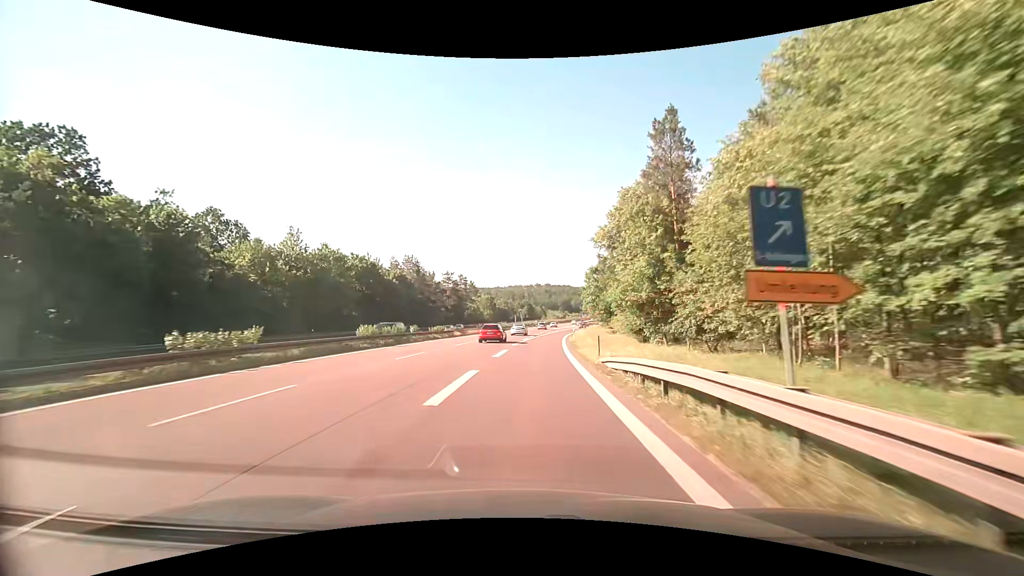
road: trunk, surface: asphalt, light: Day
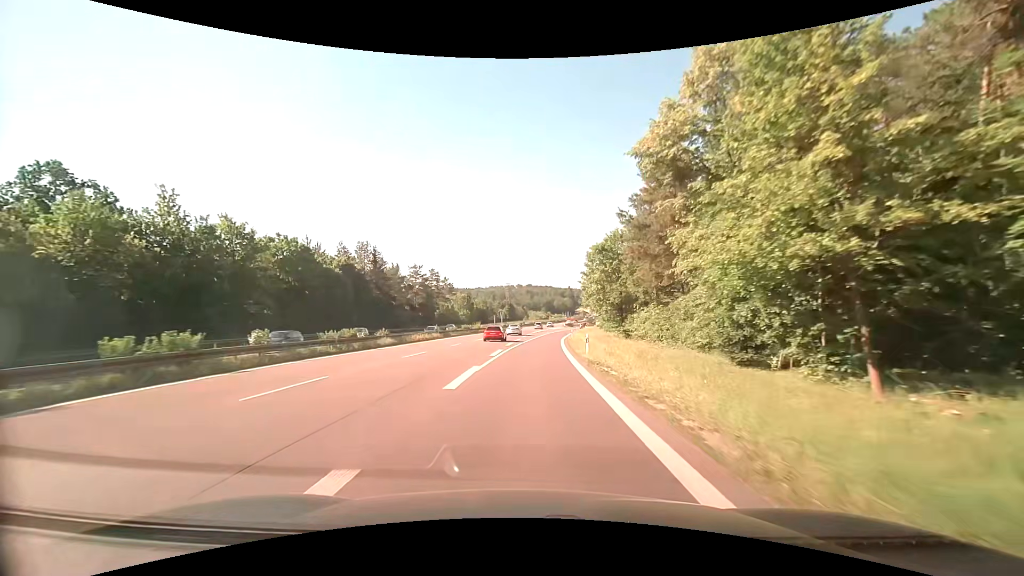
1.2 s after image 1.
(+0.4, +21.4) m; +2°
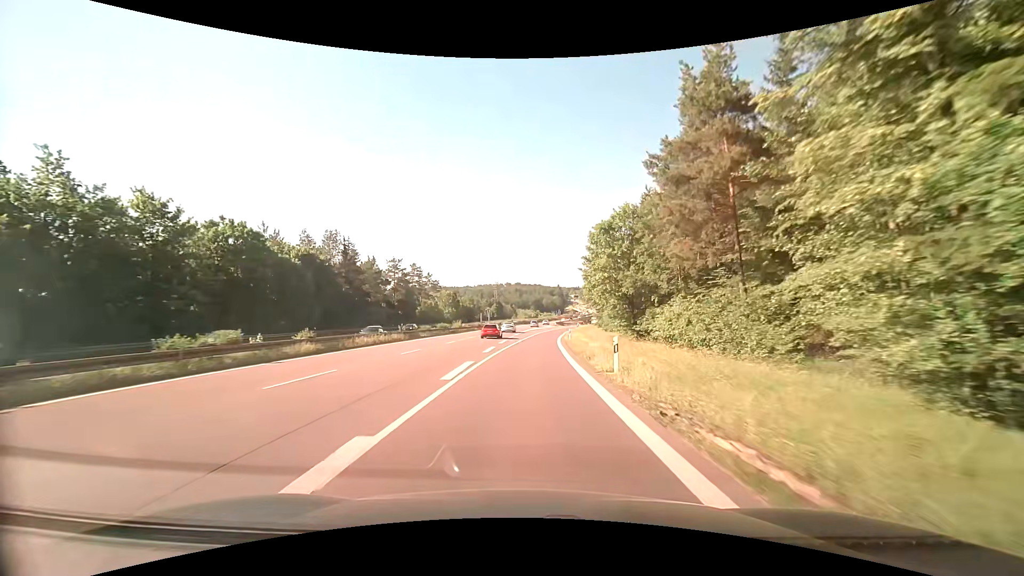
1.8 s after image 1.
(+0.1, +10.5) m; +1°
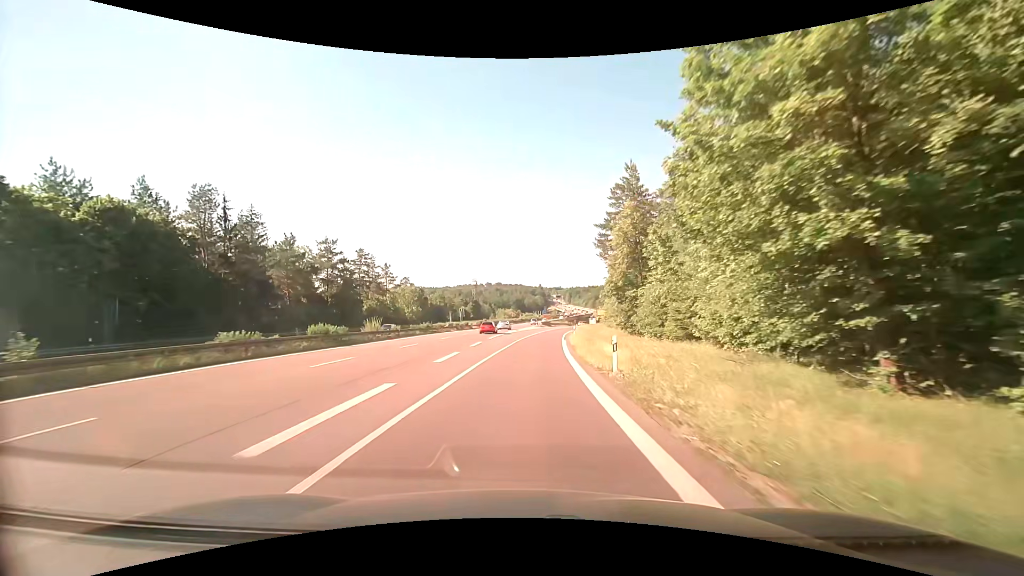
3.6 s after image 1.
(+0.9, +30.7) m; +2°
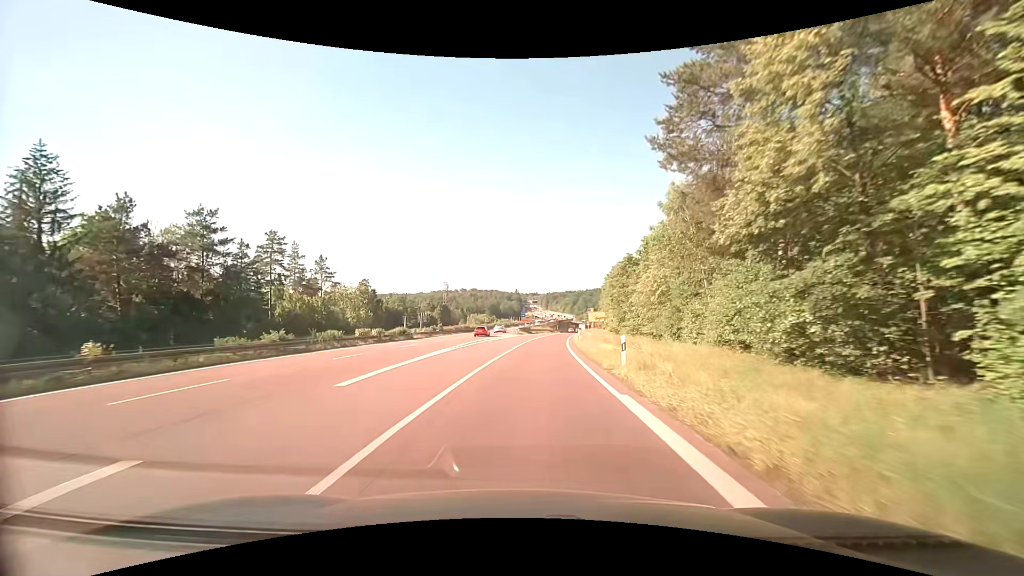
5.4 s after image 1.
(+0.6, +29.9) m; +3°
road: trunk_link
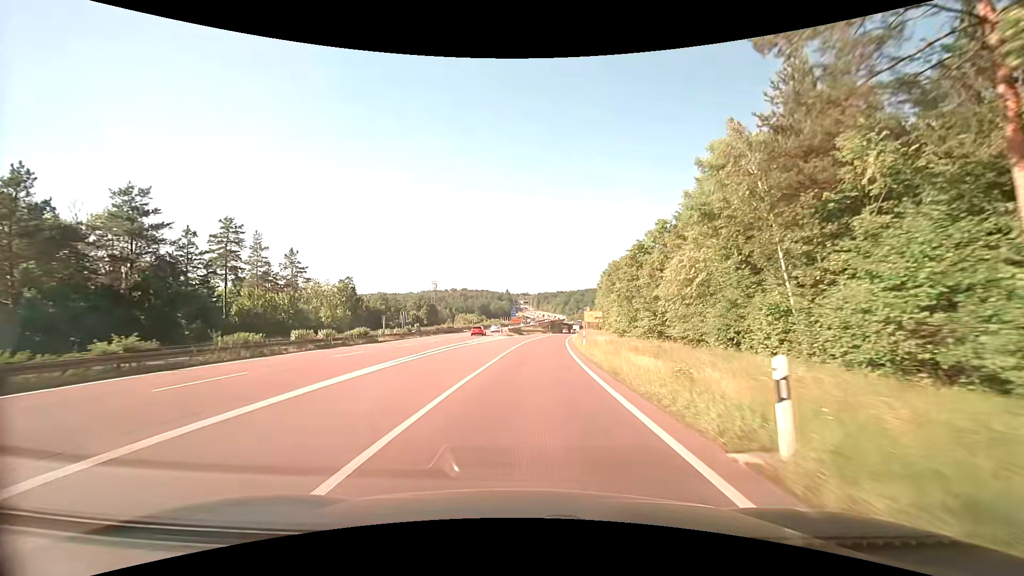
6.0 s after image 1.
(+0.1, +9.8) m; +1°
